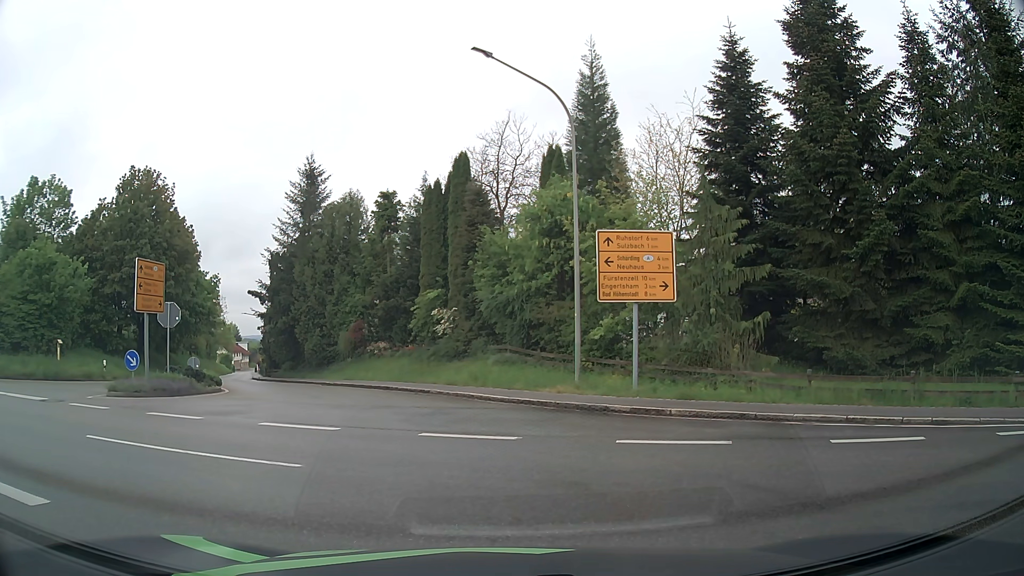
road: tertiary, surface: asphalt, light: Day
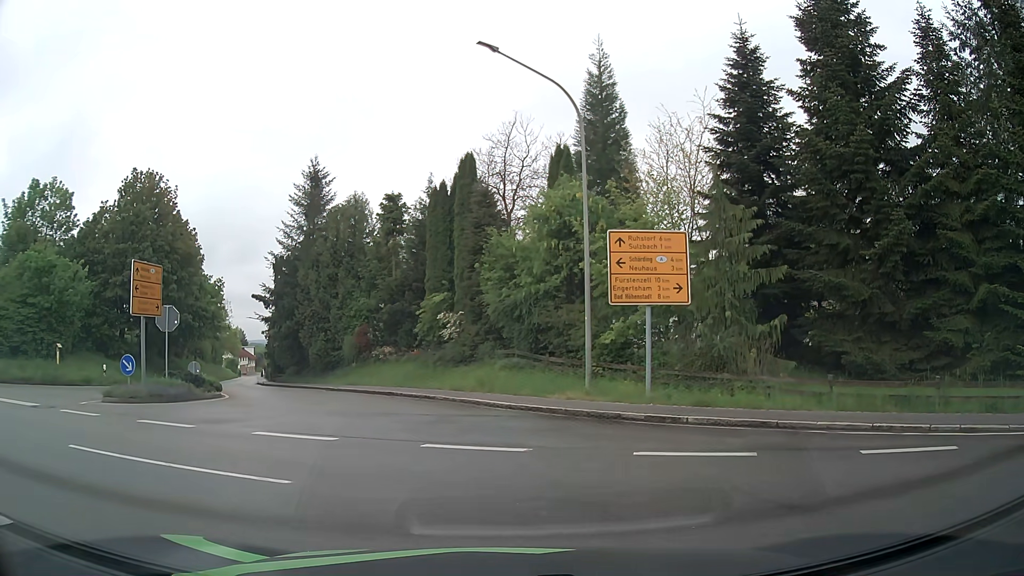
(0.0, +0.8) m; +1°
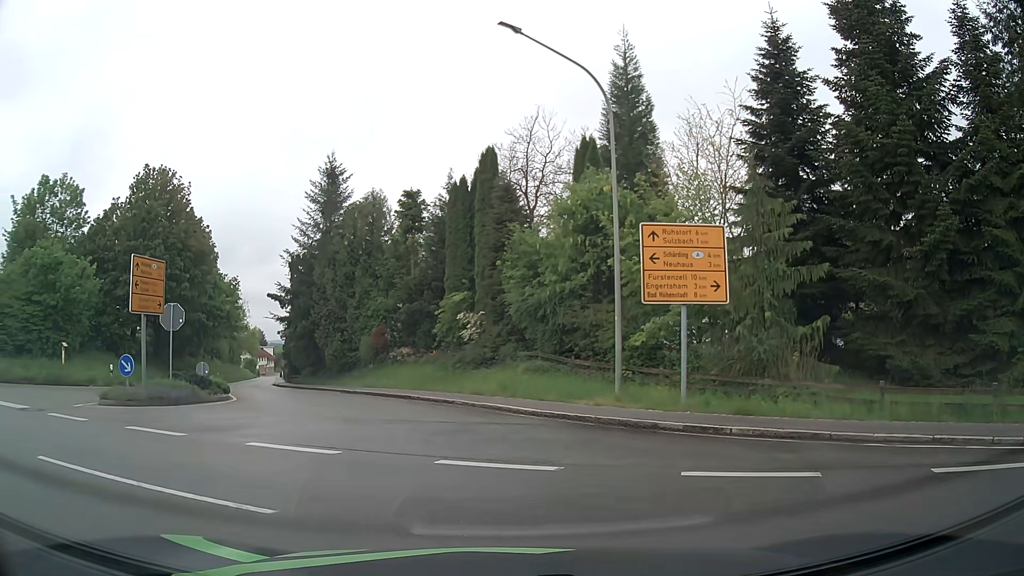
(0.0, +1.4) m; -4°
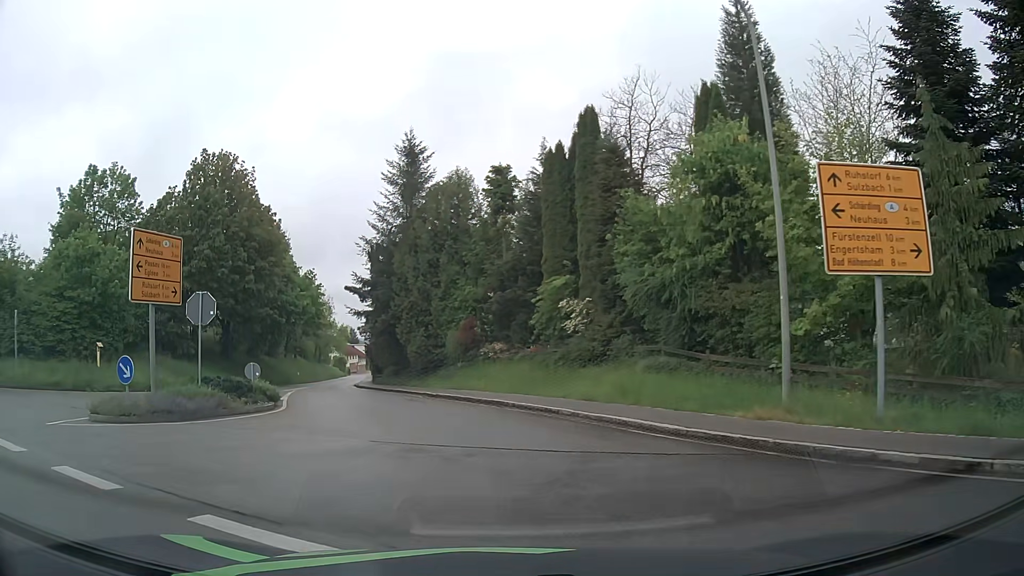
(-0.2, +5.2) m; -7°
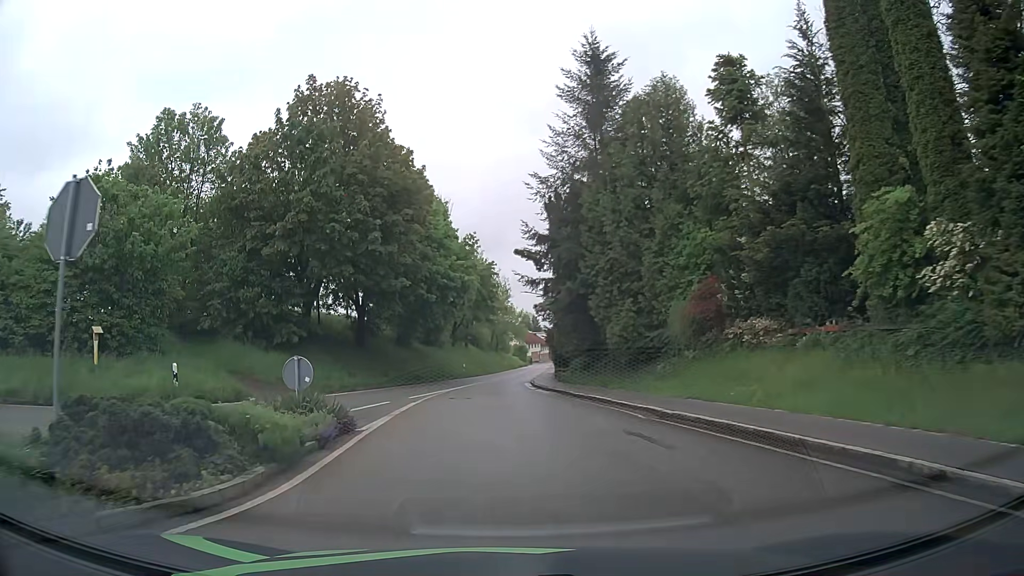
(-2.0, +13.3) m; -16°
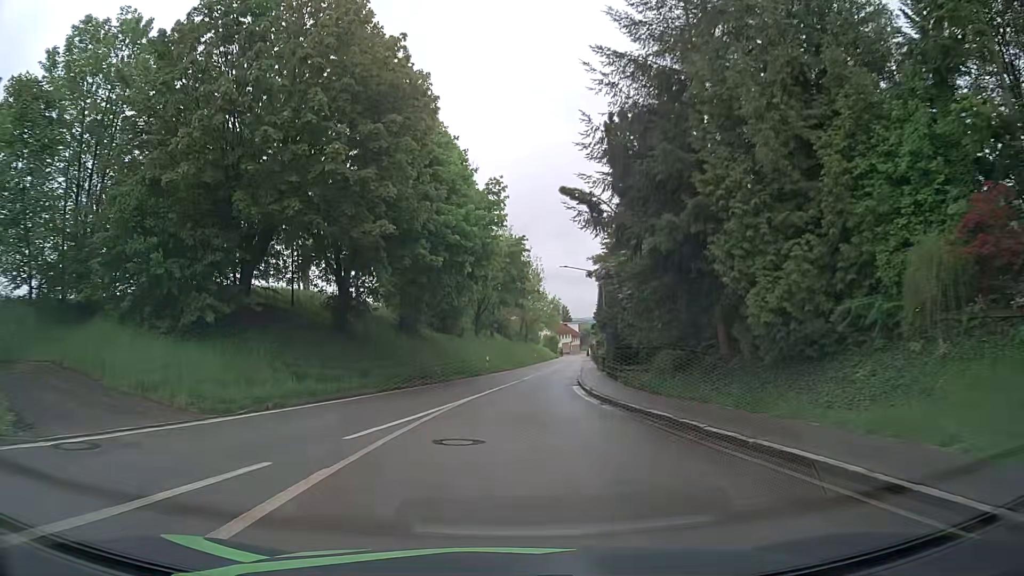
(-0.4, +12.7) m; -2°
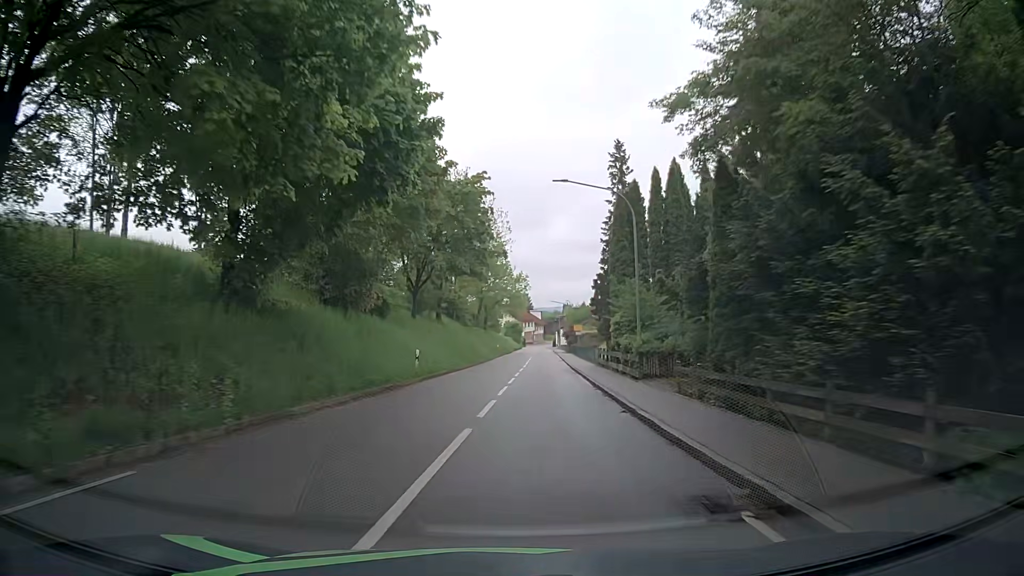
(+0.2, +23.0) m; +2°
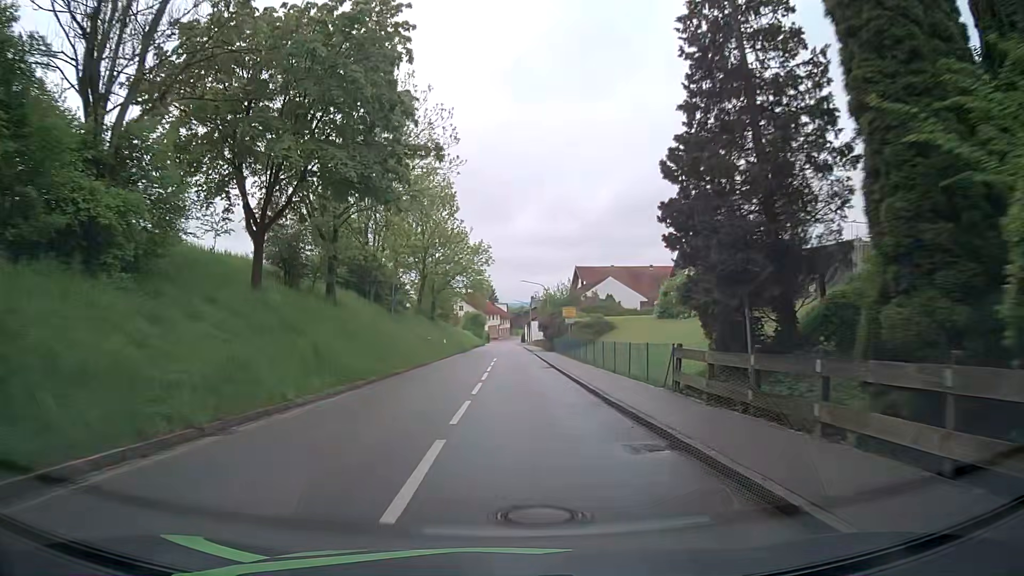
(+1.6, +26.1) m; +4°
